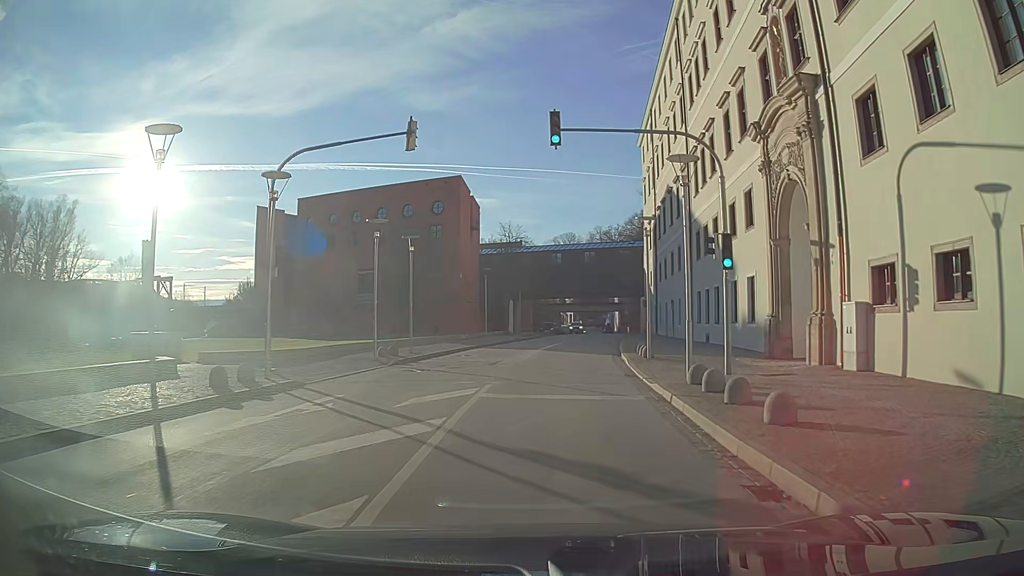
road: tertiary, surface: asphalt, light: Day
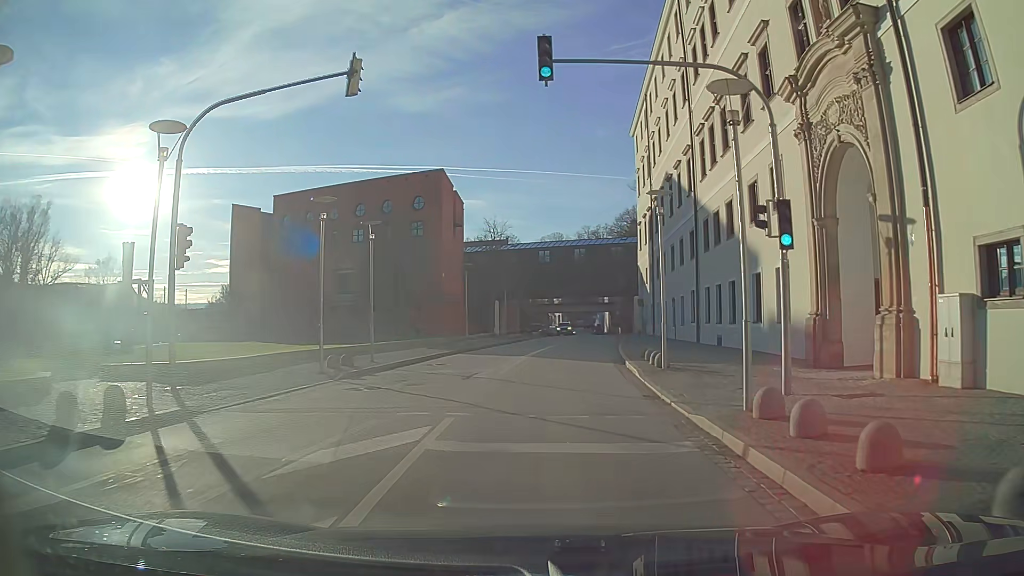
(0.0, +4.7) m; +1°
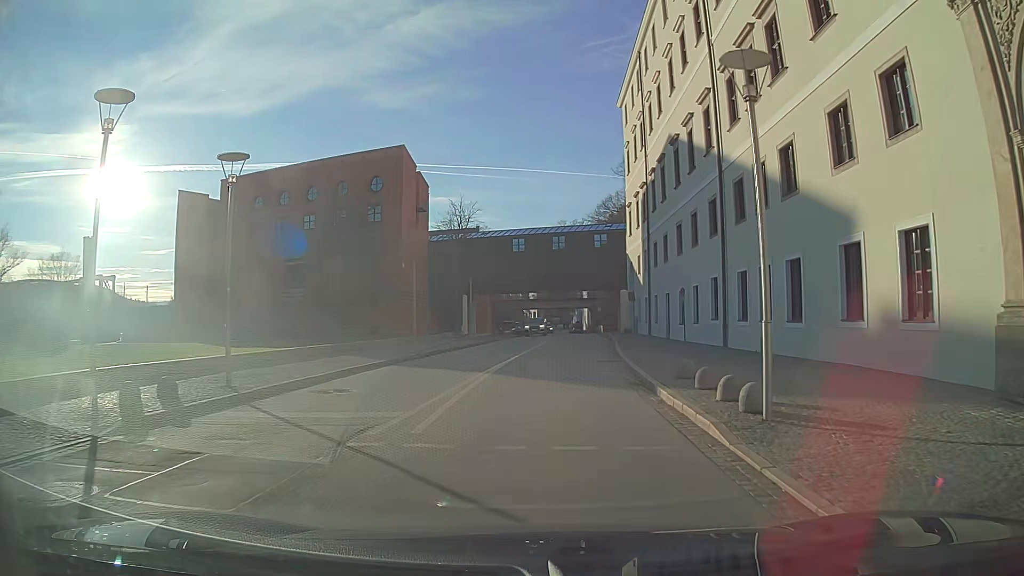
(+0.2, +9.5) m; +2°
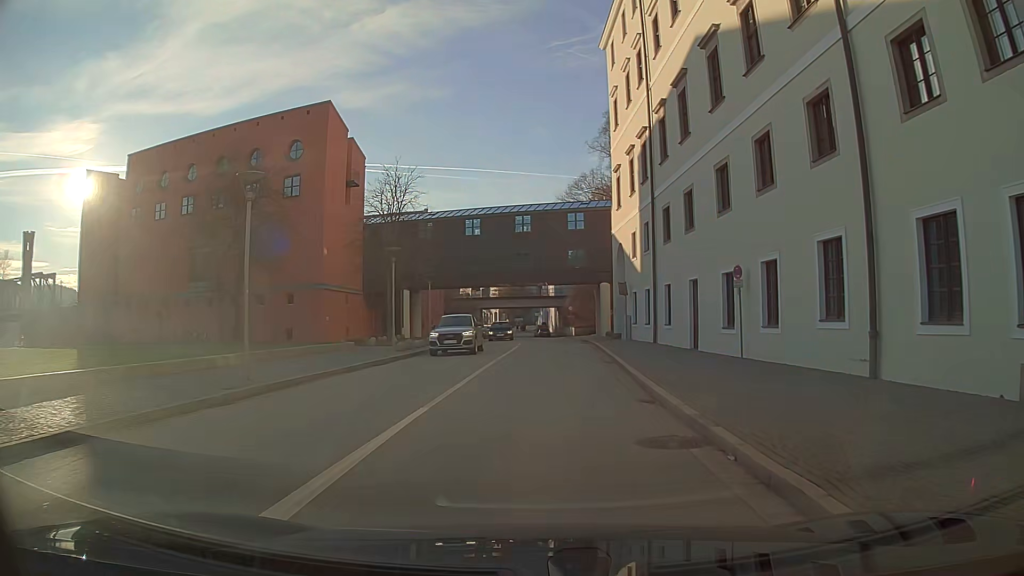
(+0.4, +14.6) m; +3°
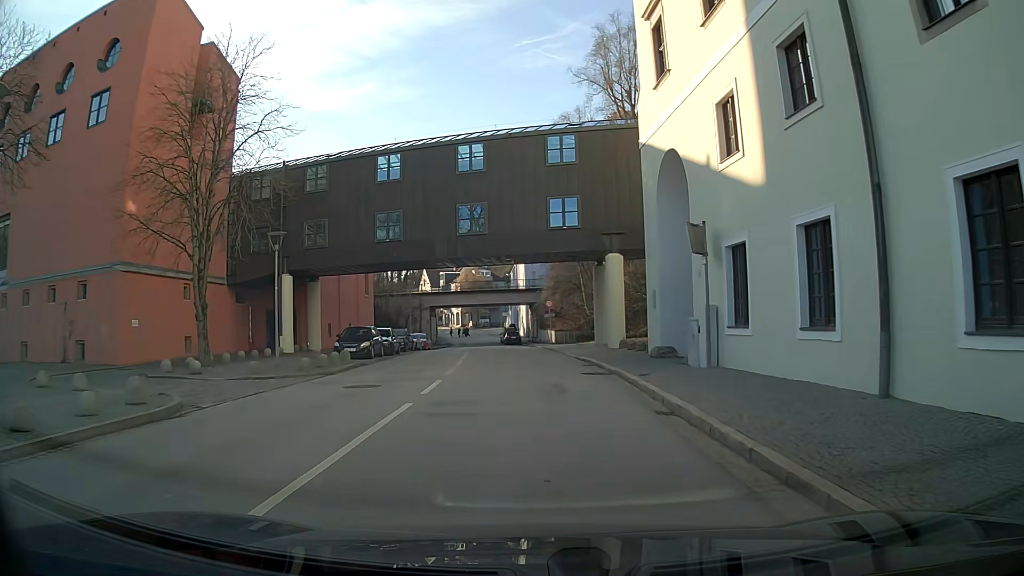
(+0.6, +23.8) m; +2°
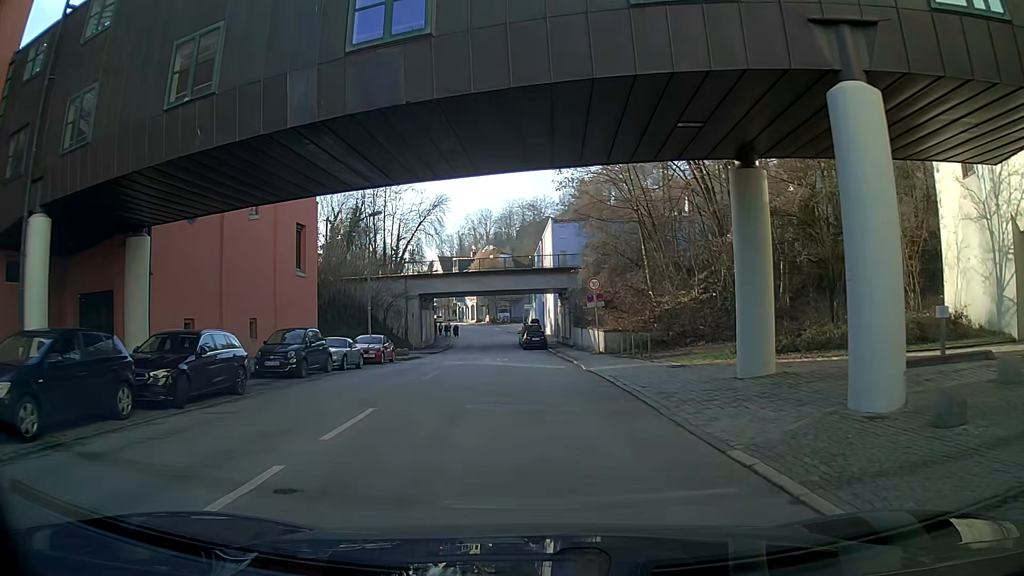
(-0.4, +22.9) m; -2°
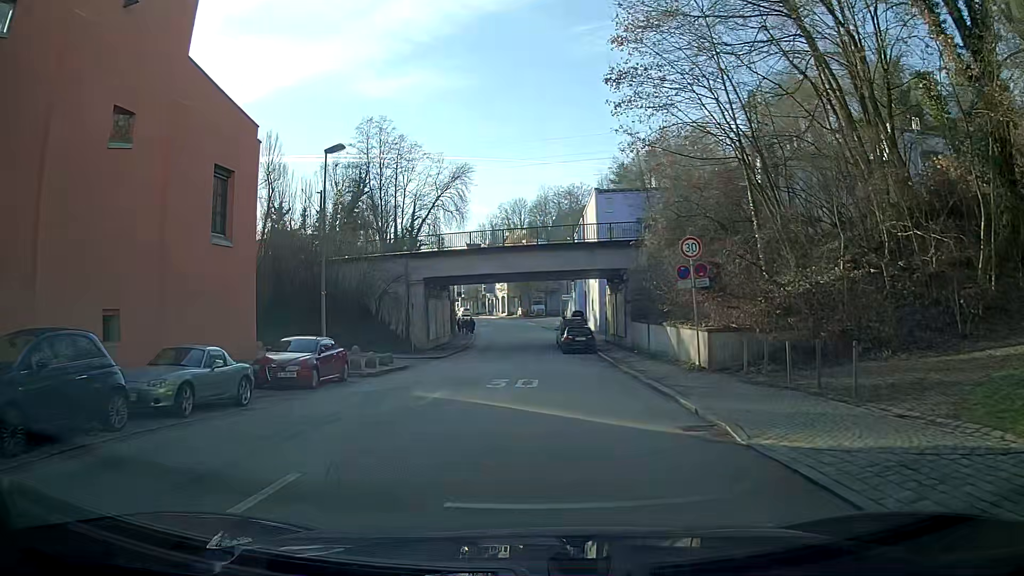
(-0.1, +14.0) m; -2°
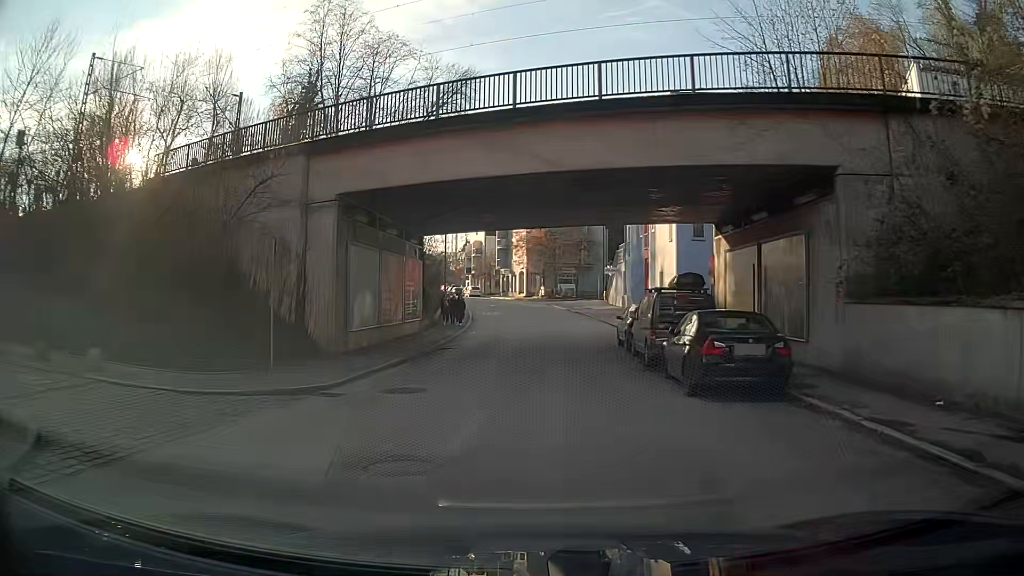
(-0.8, +24.1) m; -2°
